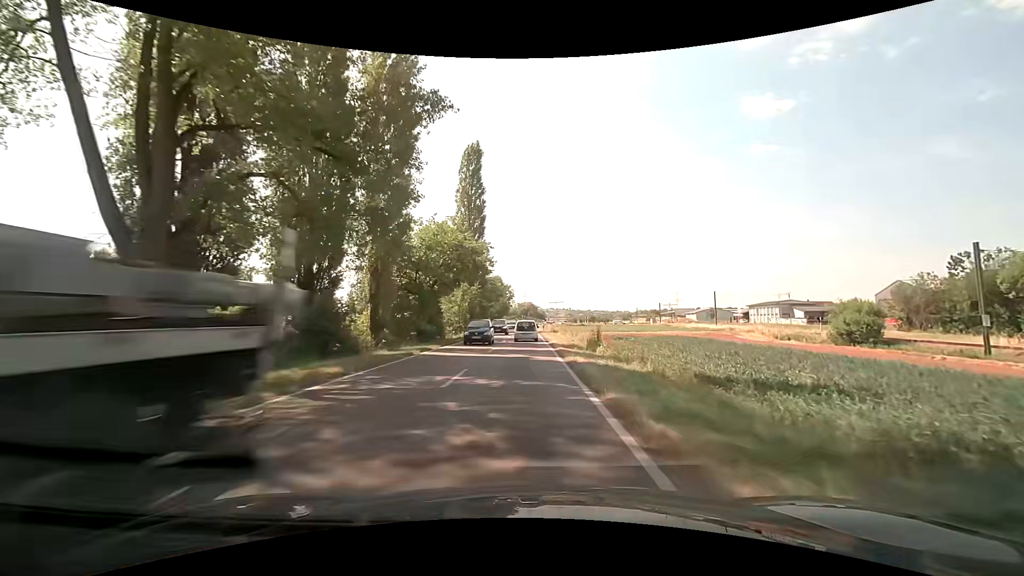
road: secondary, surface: asphalt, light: Day
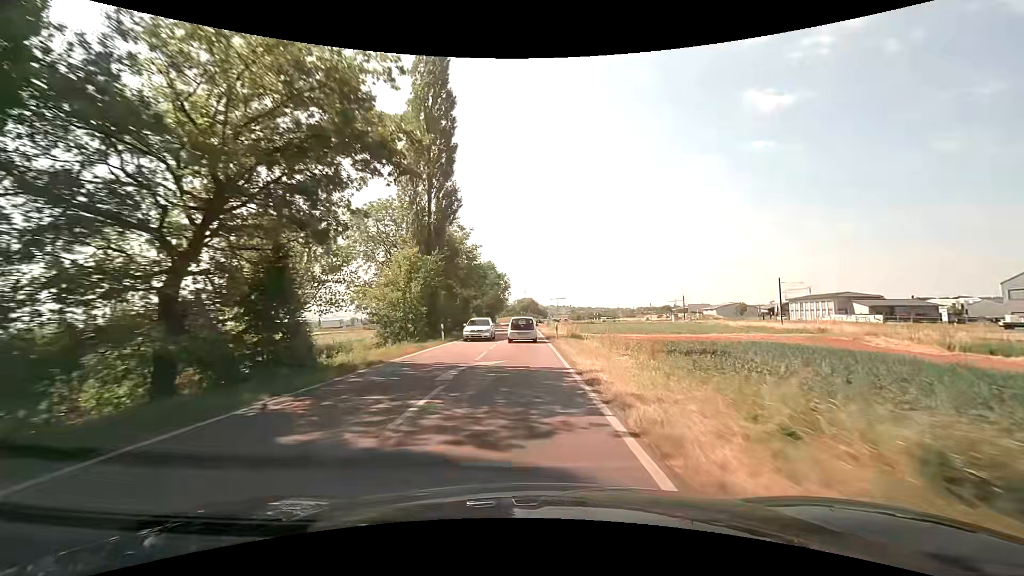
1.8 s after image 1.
(0.0, +28.1) m; 0°
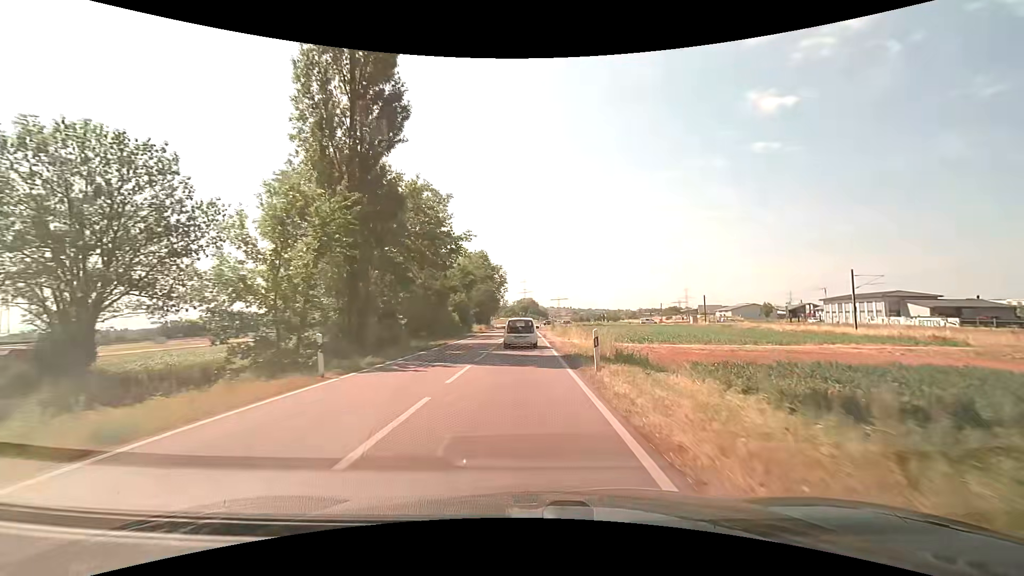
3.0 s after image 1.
(0.0, +18.1) m; 0°
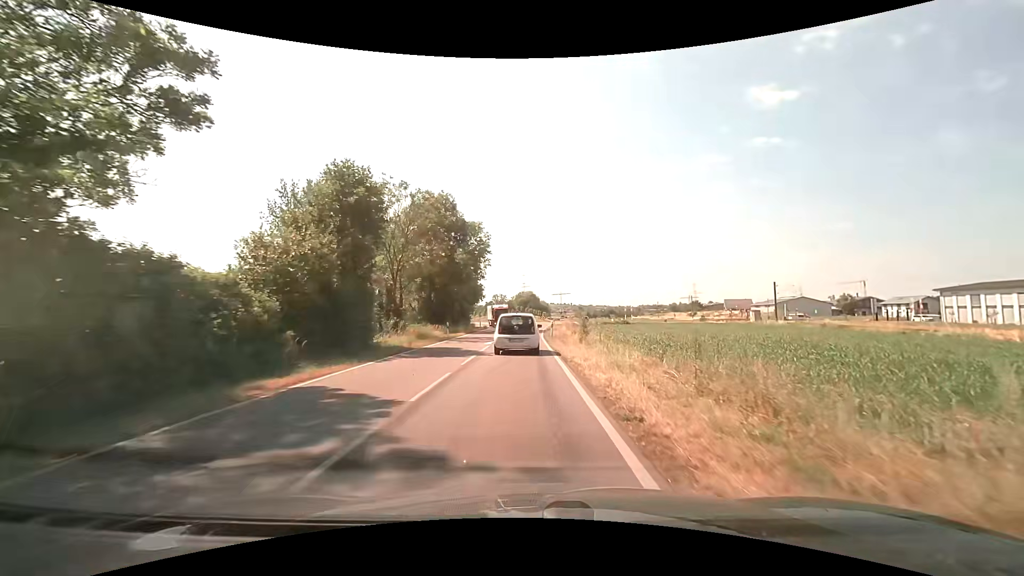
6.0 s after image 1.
(+0.1, +38.4) m; 0°
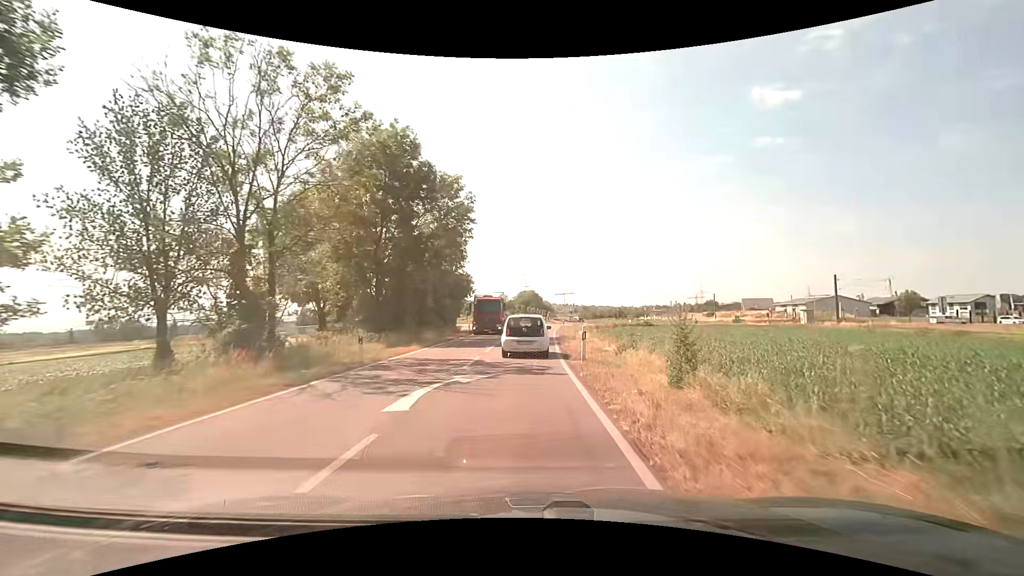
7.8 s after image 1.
(0.0, +18.1) m; 0°
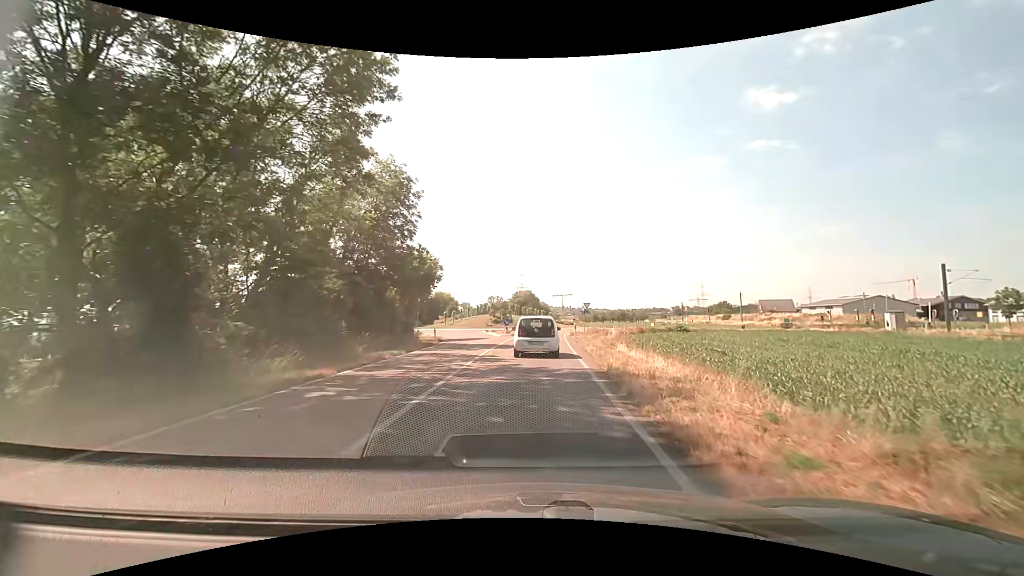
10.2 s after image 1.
(+0.1, +21.3) m; +1°
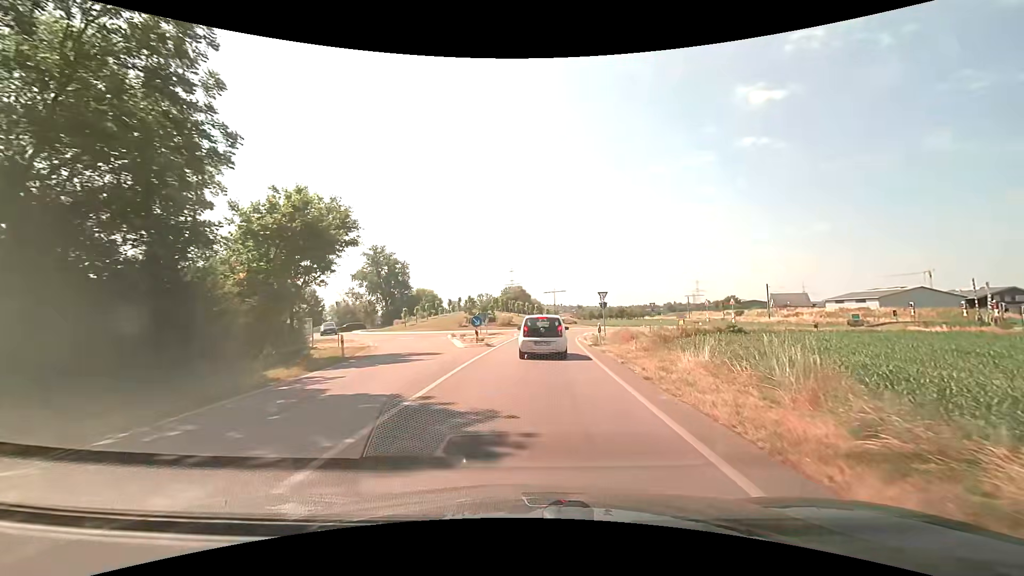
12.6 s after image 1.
(+0.1, +19.9) m; +1°
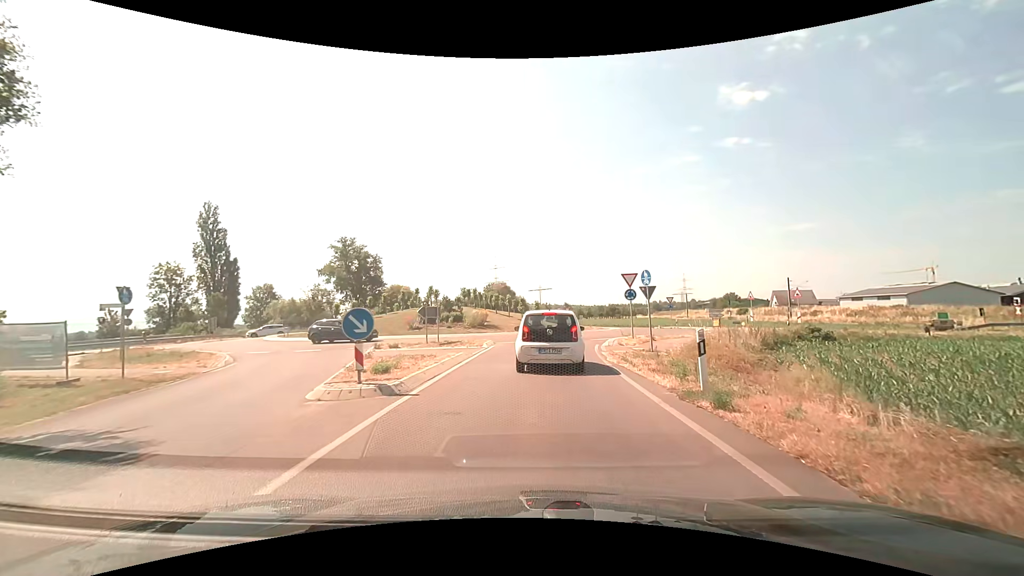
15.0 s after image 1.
(0.0, +15.9) m; +1°
(0, +10) (+1, +20) (+3, +30) (+9, +38) (+13, +47) (+11, +56) (+6, +65) (+1, +74) (-1, +83) (-2, +93) m
